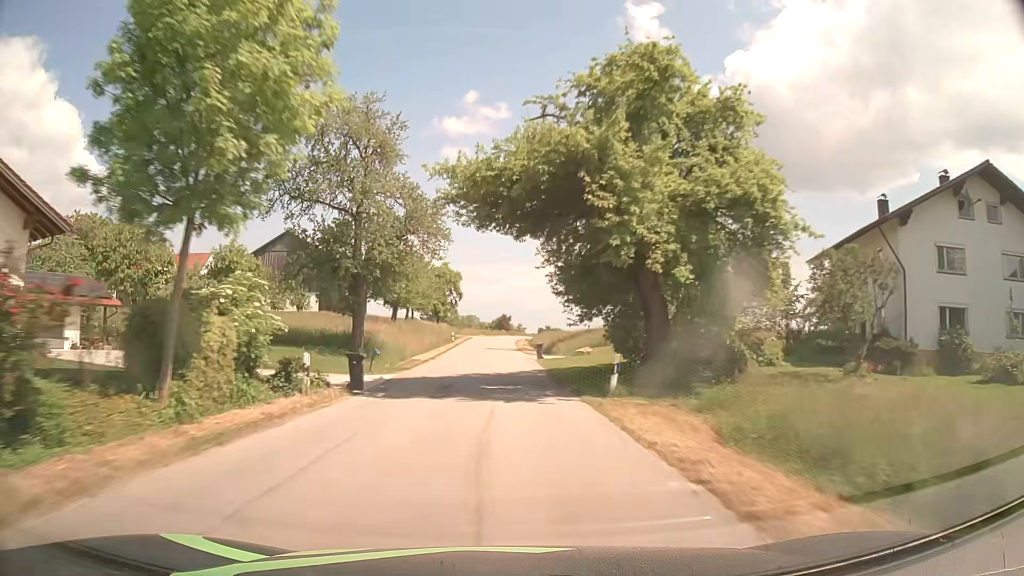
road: tertiary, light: Day
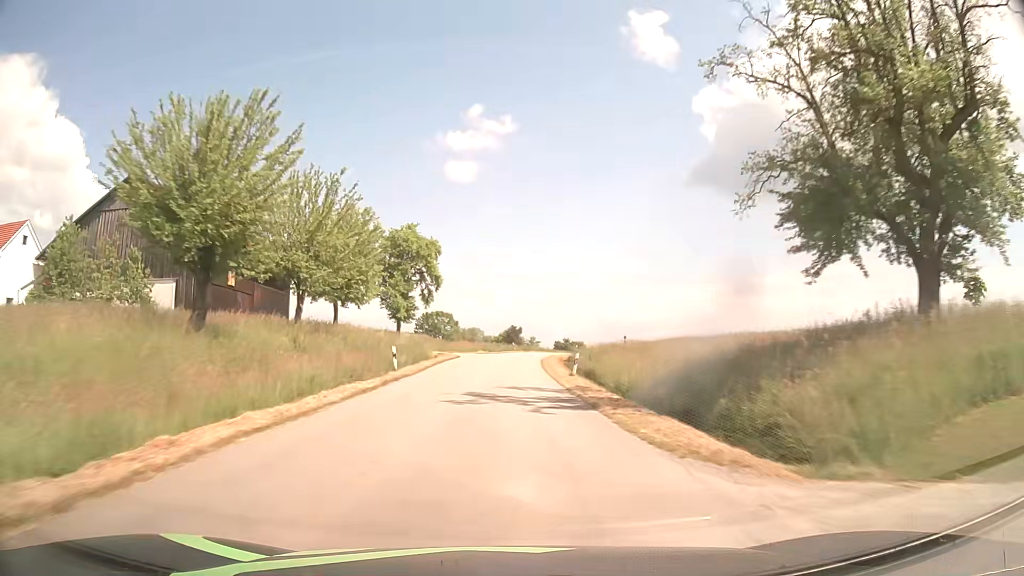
(-0.5, +38.8) m; -1°
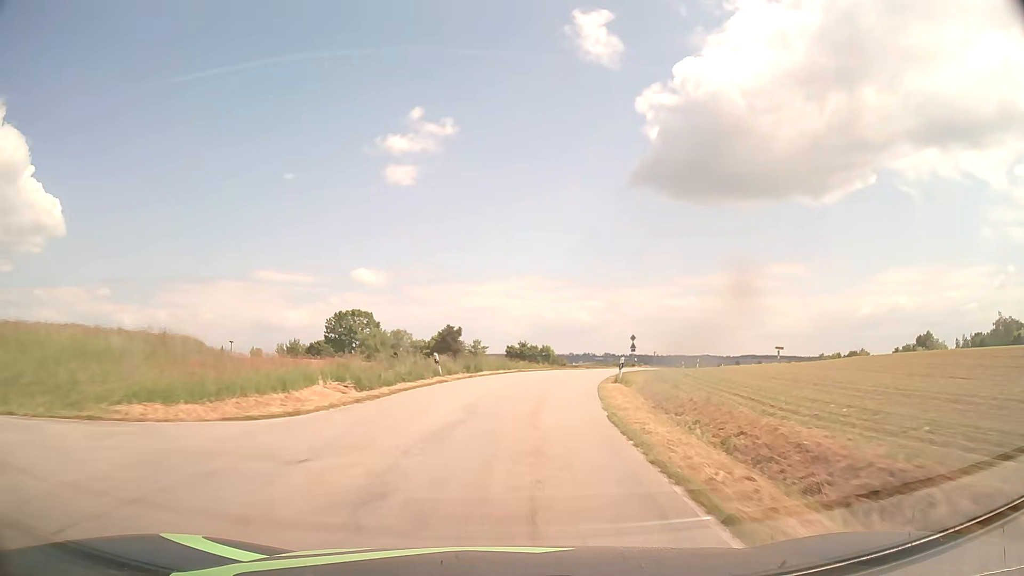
(+1.1, +50.2) m; +4°
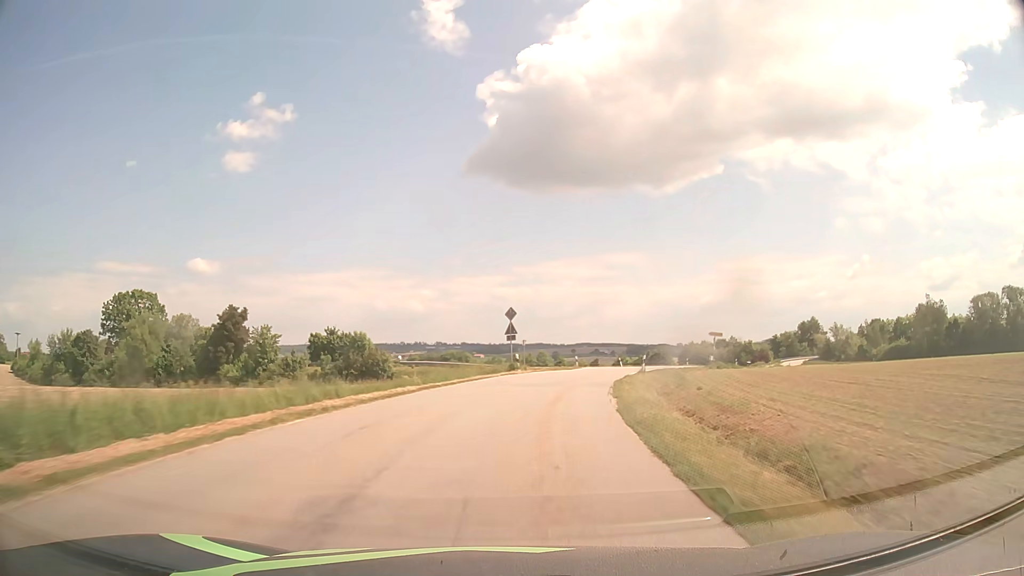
(+4.3, +36.8) m; +14°
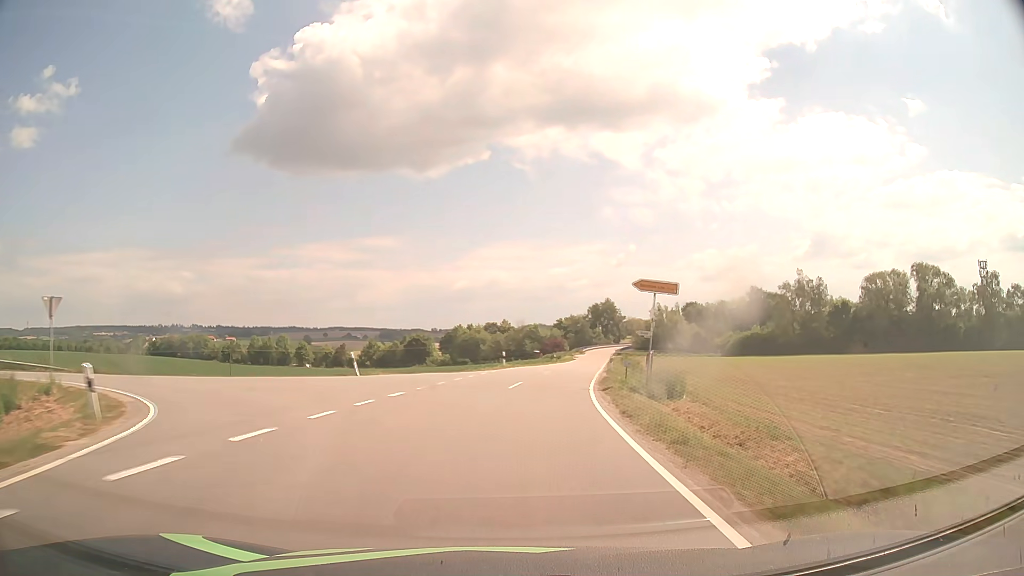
(+8.9, +48.5) m; +21°
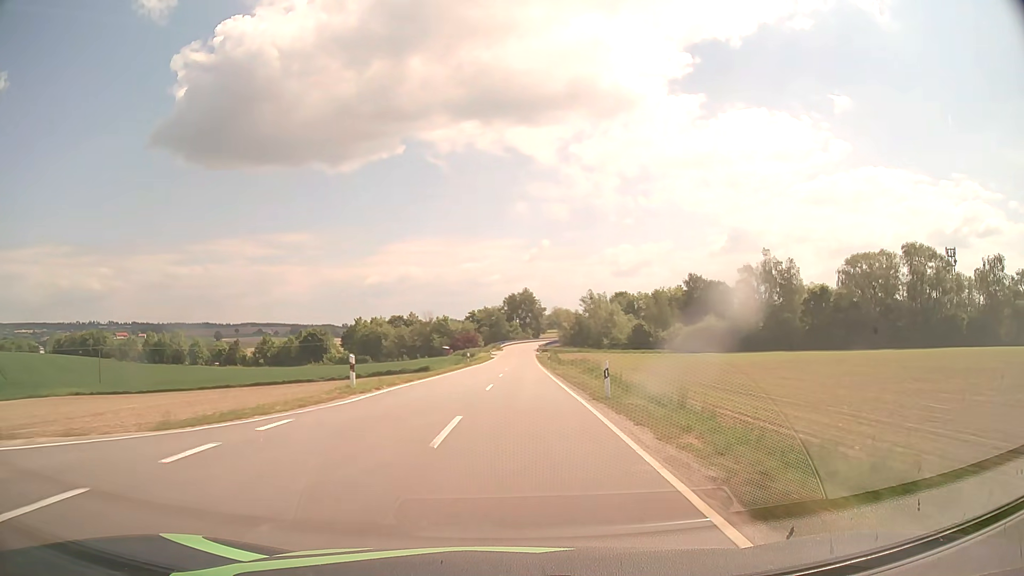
(+1.7, +25.0) m; +7°
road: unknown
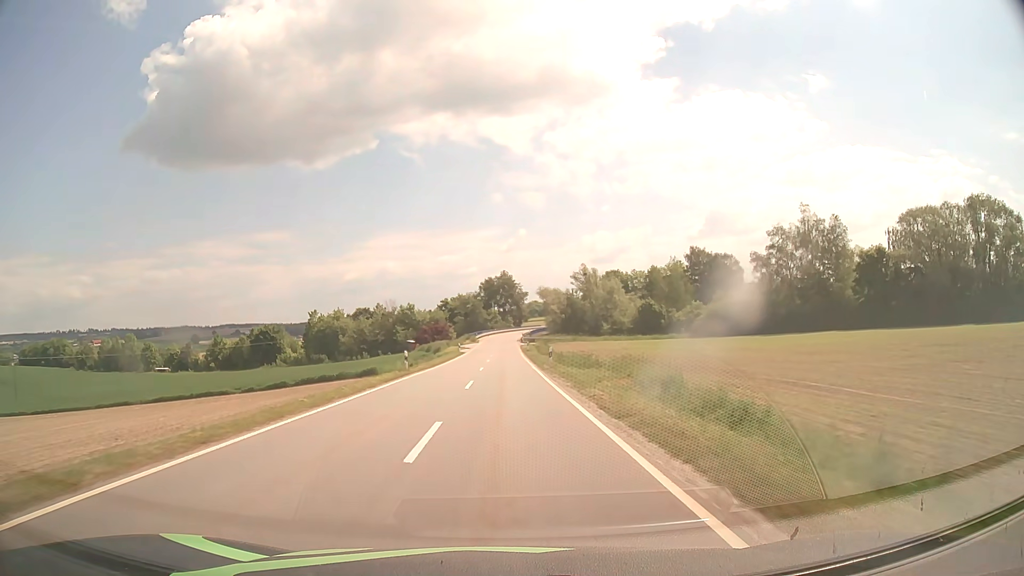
(+0.8, +25.3) m; +2°
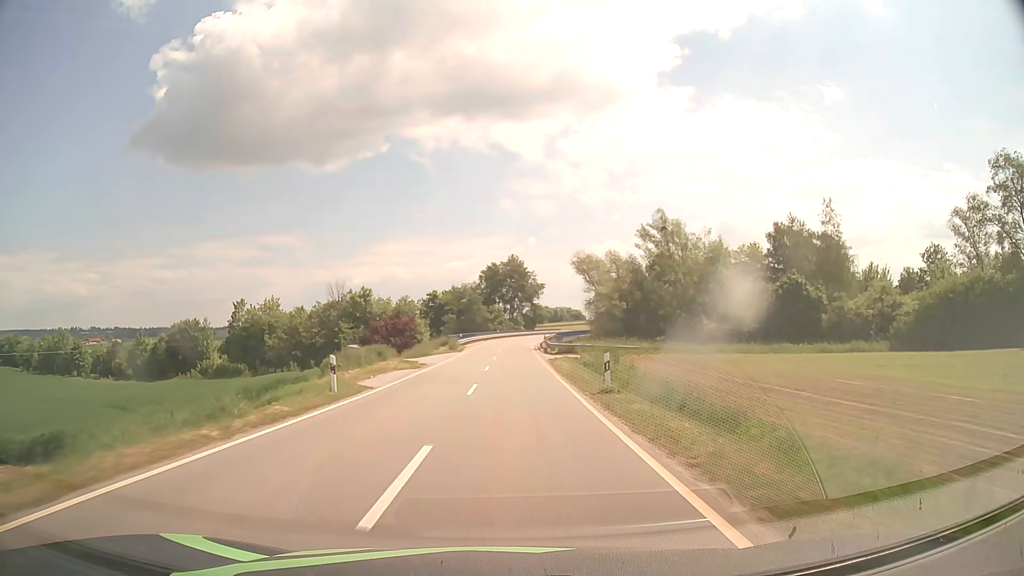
(-0.2, +51.5) m; -1°
(0, +10) (0, +20) (0, +30) (0, +40) (+1, +50) (+1, +60) (+1, +70) (+2, +80) (+3, +90) (+4, +100) m
